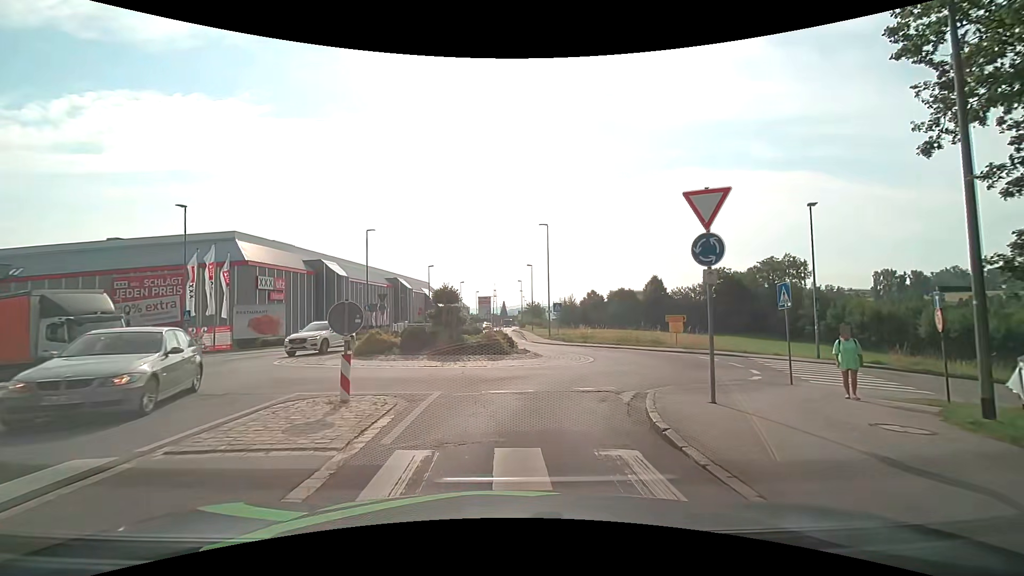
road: tertiary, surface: asphalt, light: Day
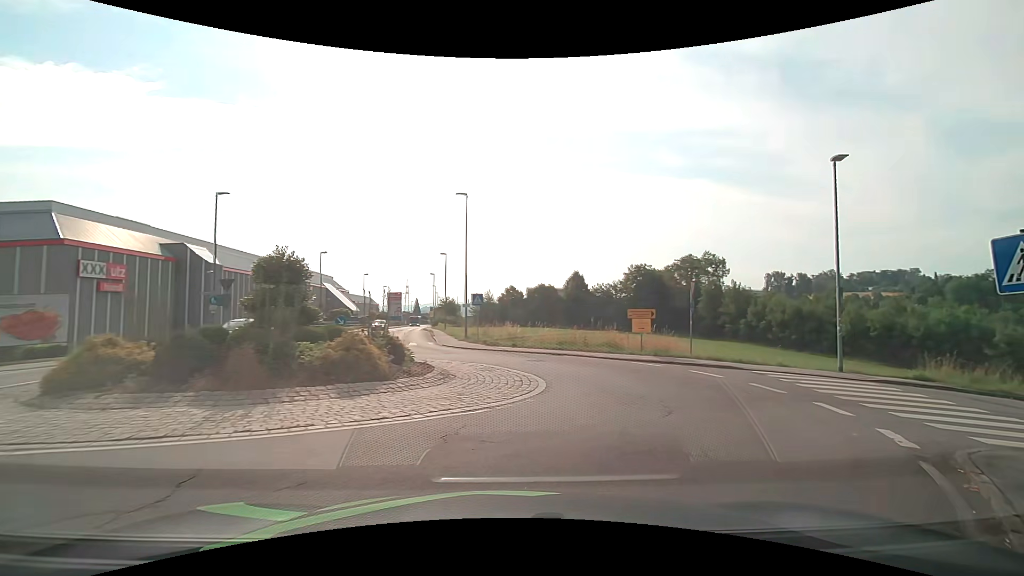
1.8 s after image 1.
(+0.3, +9.6) m; +9°
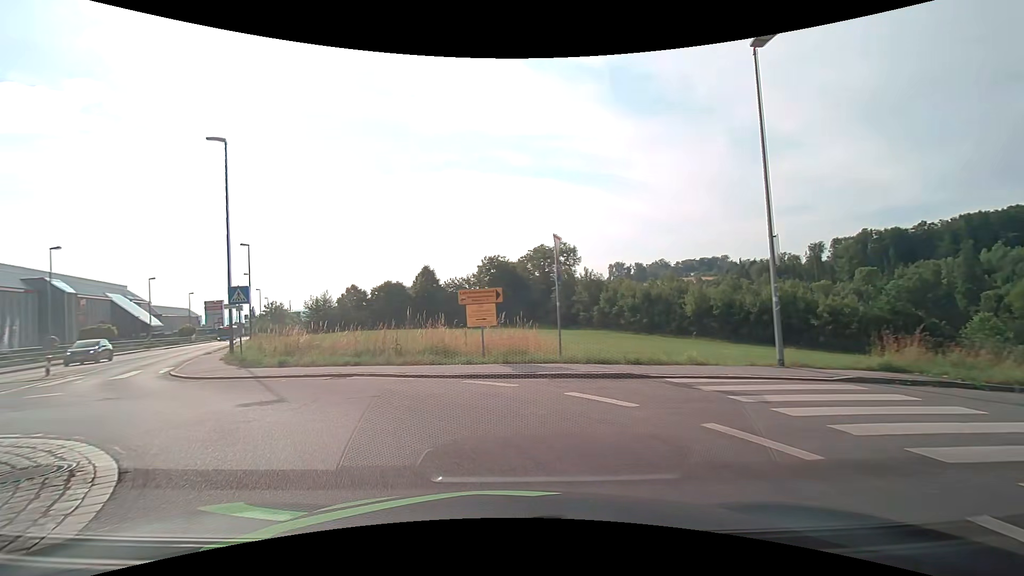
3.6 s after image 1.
(+2.5, +9.0) m; +17°
(-4, +9) (-11, +16) (-17, +24) (-22, +33) (-26, +42) (-31, +51) (-35, +59) (-40, +68) (-44, +77) (-48, +86) m
